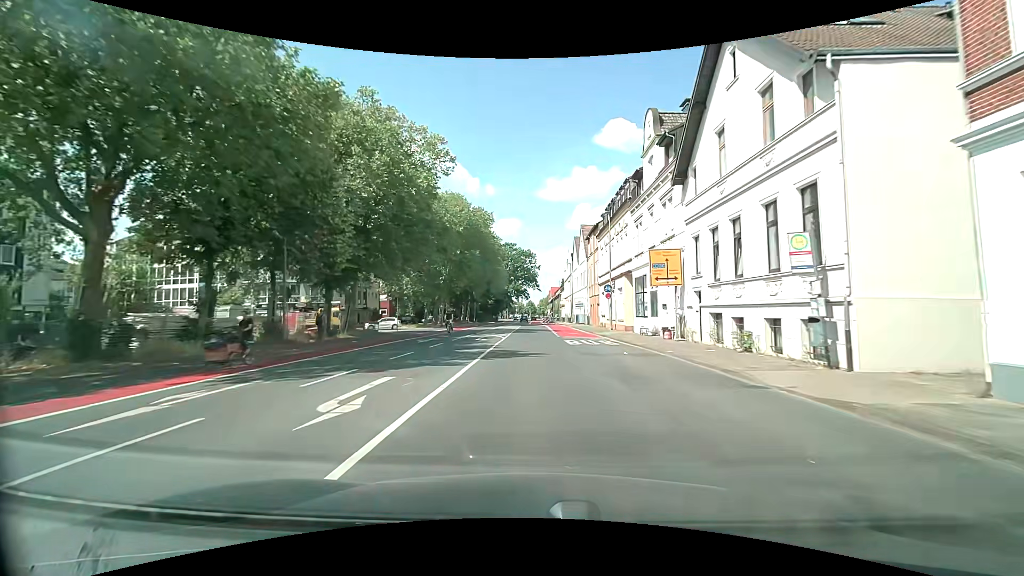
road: secondary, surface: asphalt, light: Day
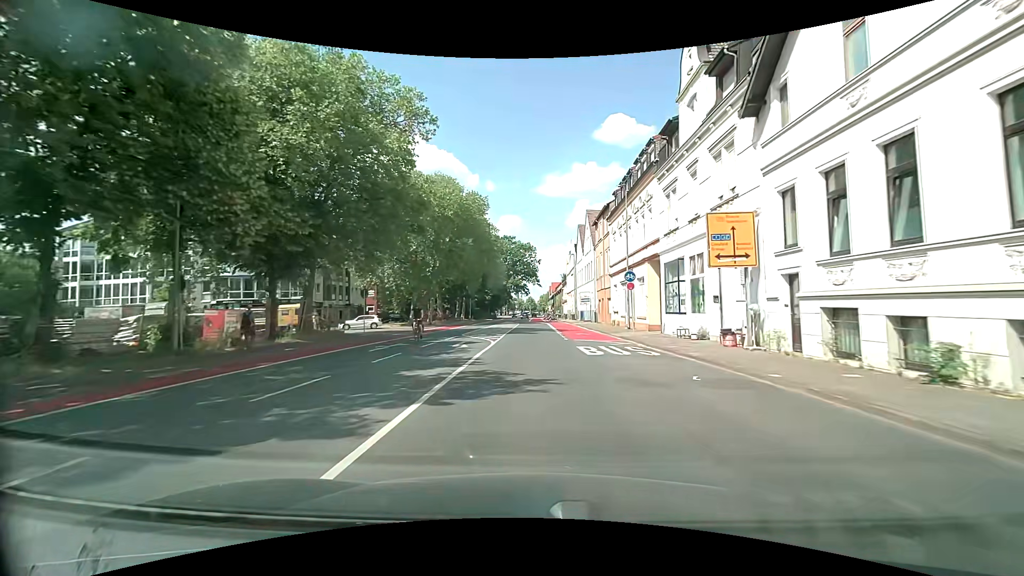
(+0.1, +7.8) m; 0°
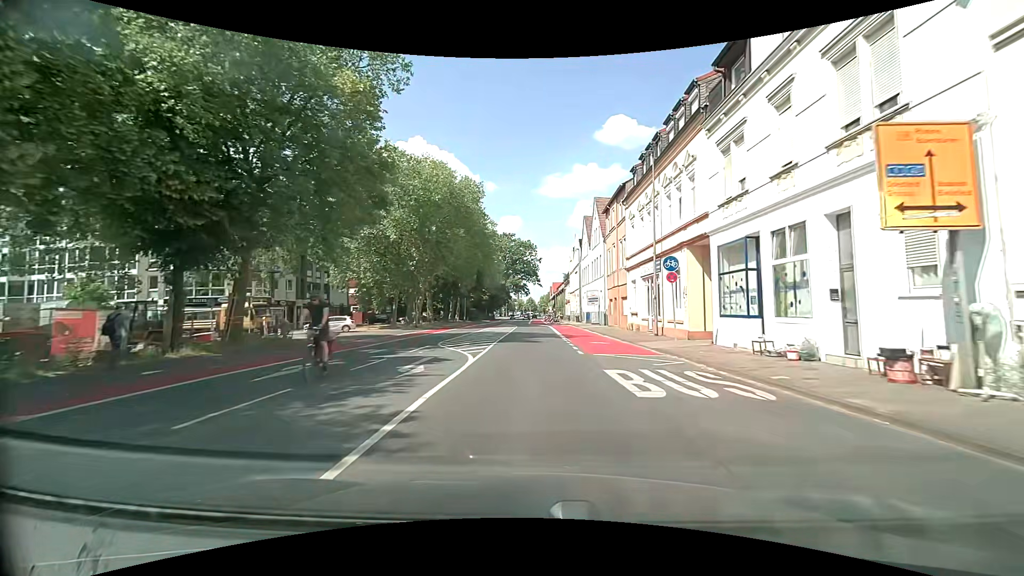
(0.0, +7.8) m; -1°
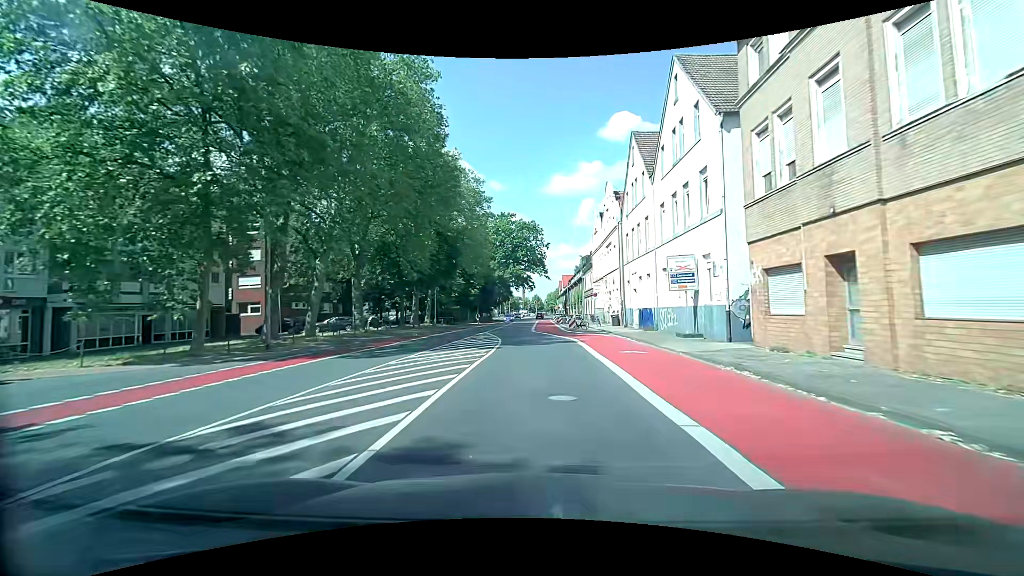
(+0.2, +31.2) m; 0°
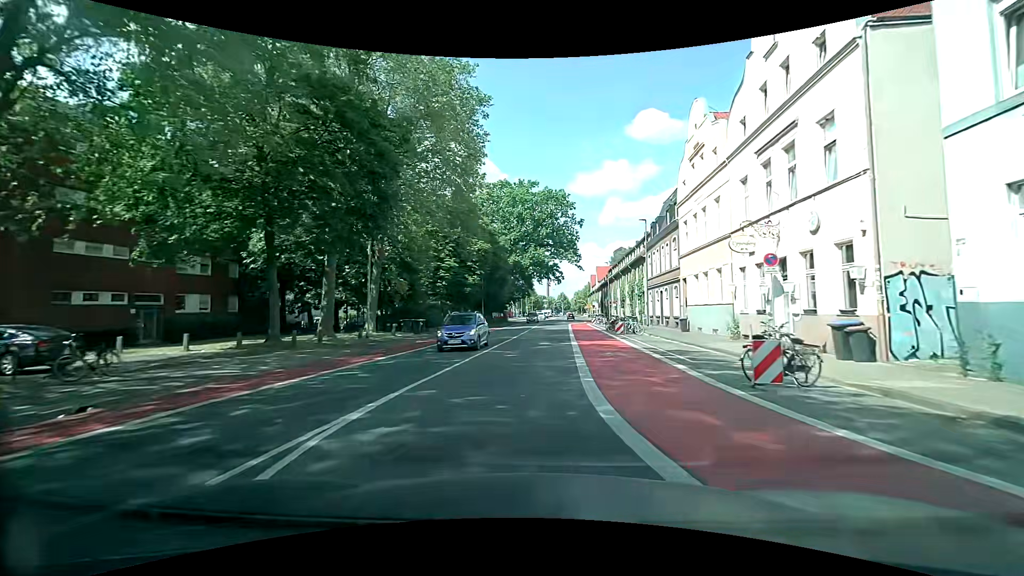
(-0.6, +30.5) m; -3°
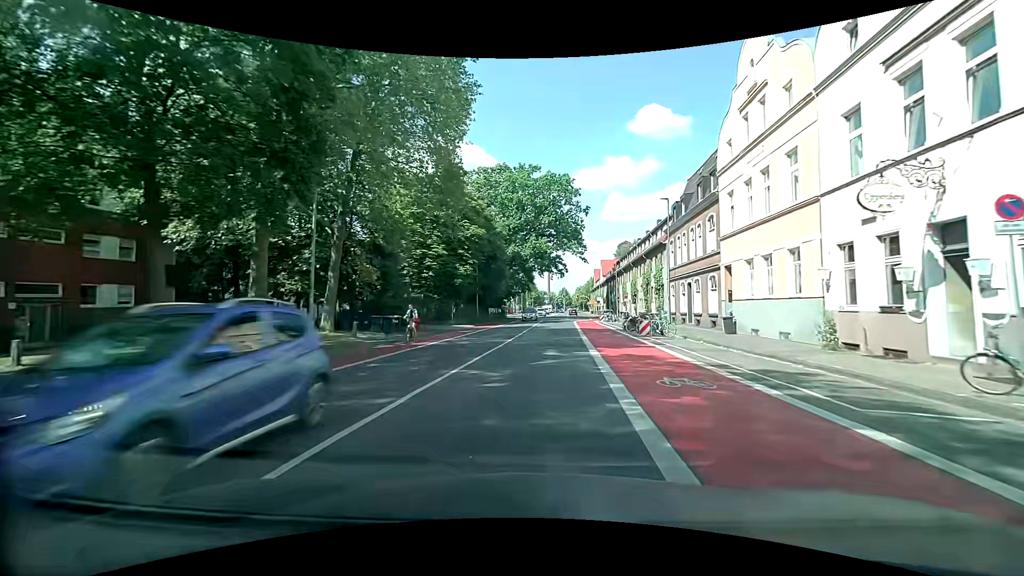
(0.0, +7.5) m; 0°
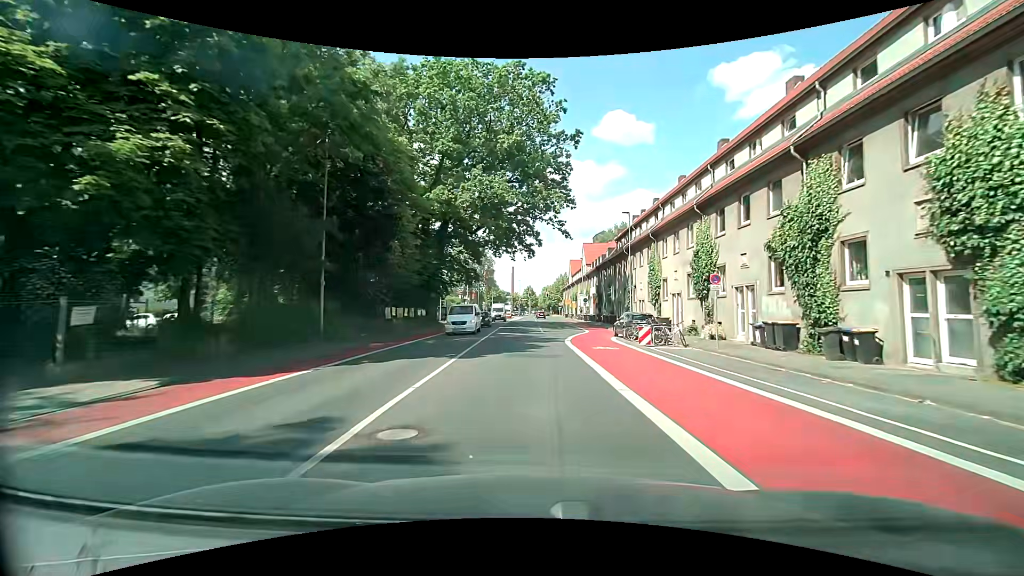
(+1.7, +36.9) m; +4°
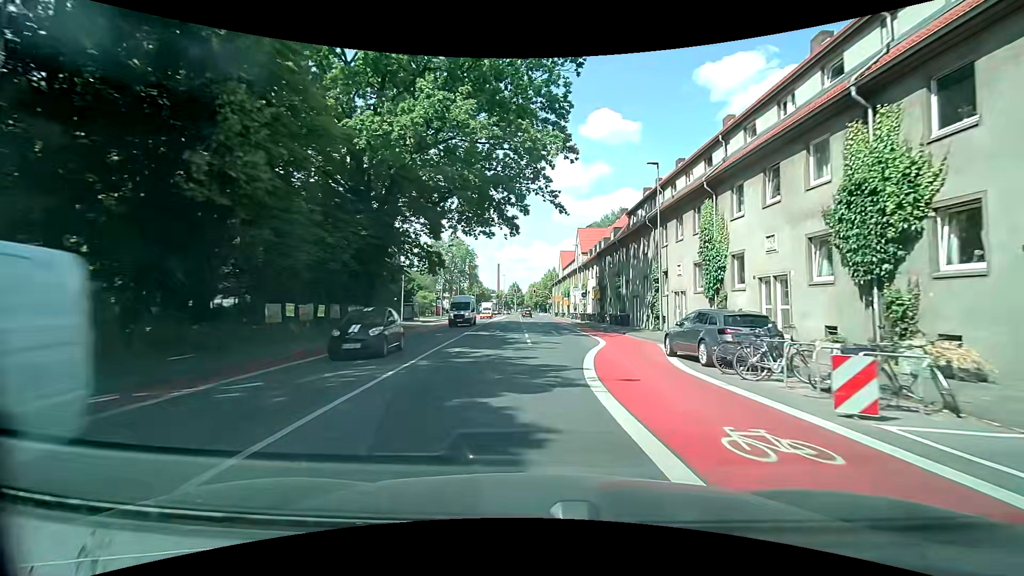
(+0.2, +14.6) m; +1°
(0, +10) (+1, +20) (+1, +30) (+1, +40) (+1, +50) (+1, +60) (+1, +70) (+1, +80) (+1, +90) (+2, +100) m
